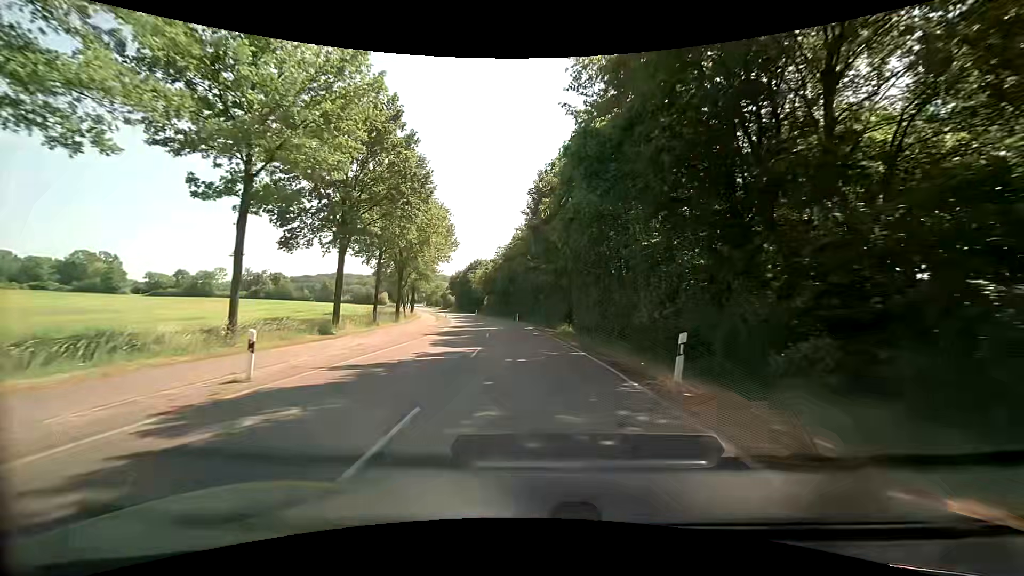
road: secondary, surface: asphalt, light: Day
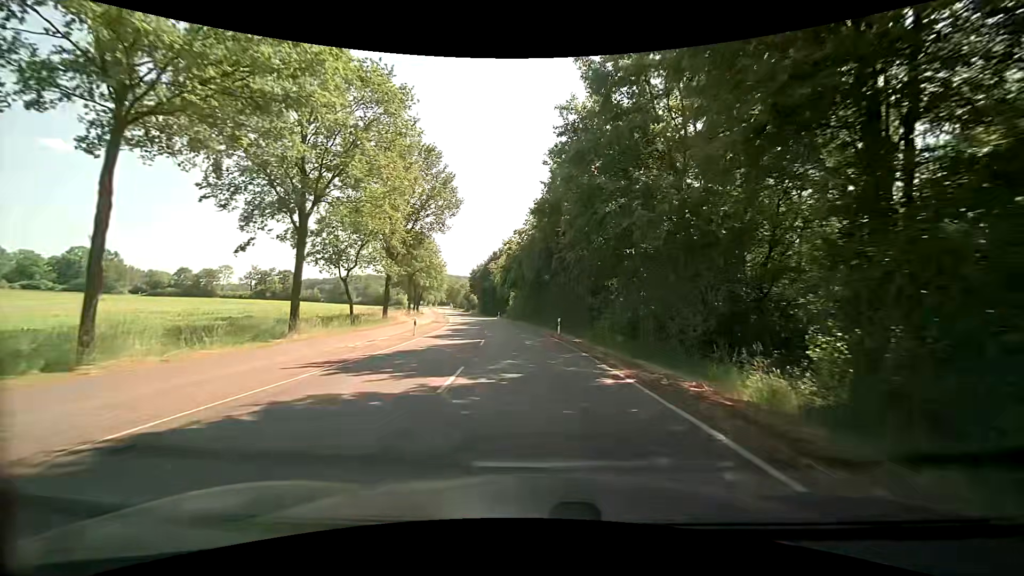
(-1.3, +31.0) m; -4°
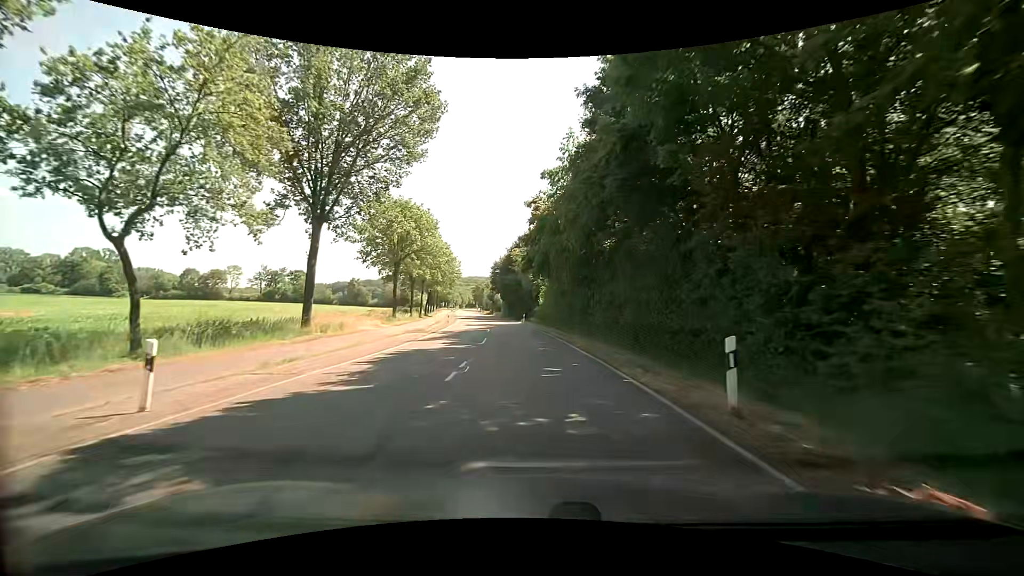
(-0.7, +22.8) m; -4°
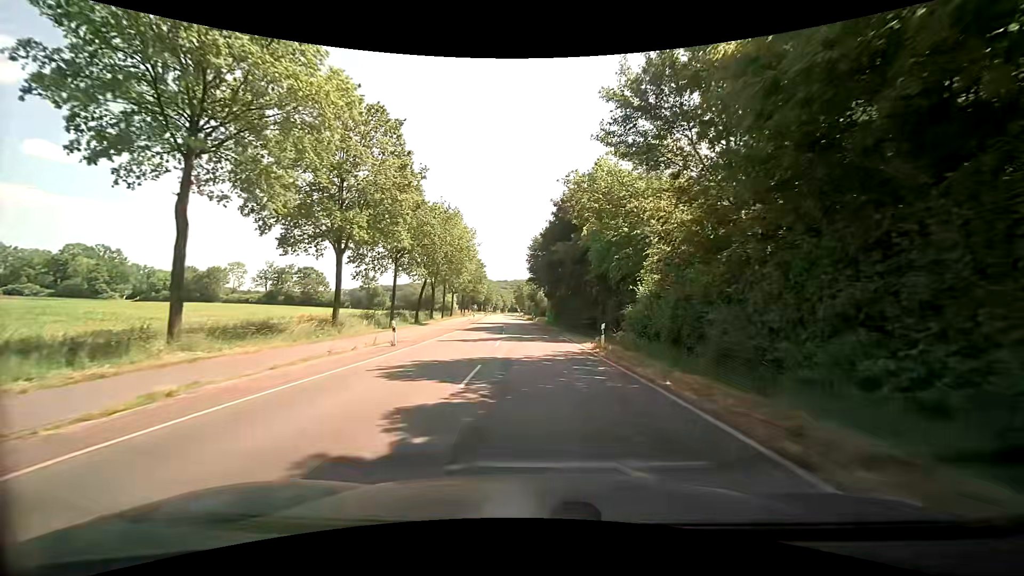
(-1.7, +37.1) m; -5°
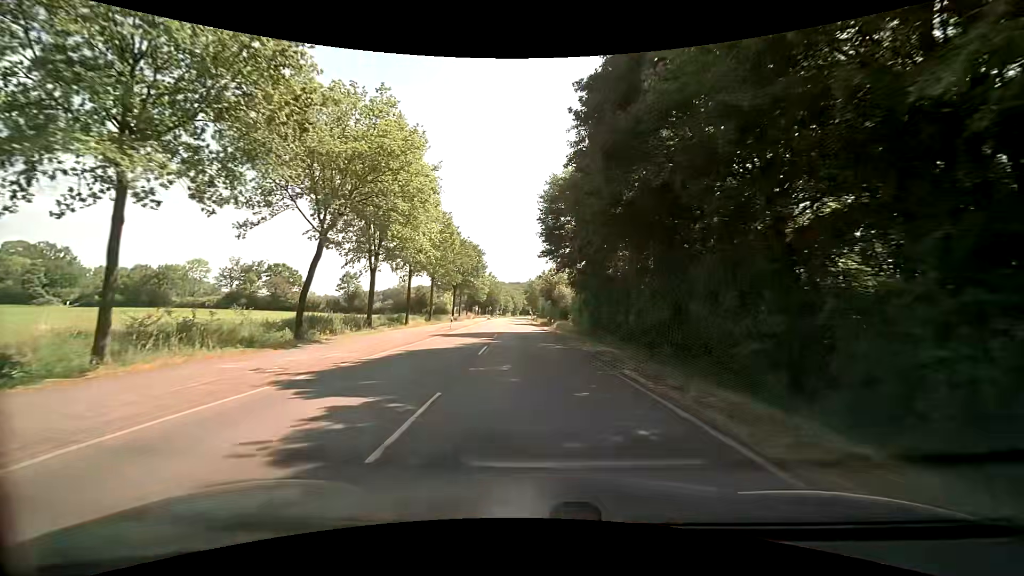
(-0.6, +28.9) m; -2°
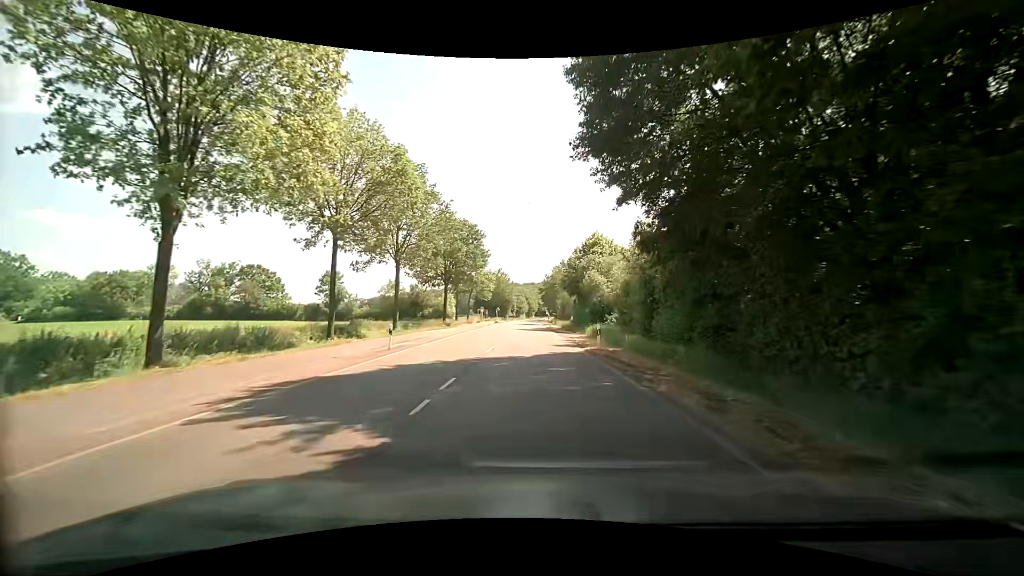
(-0.5, +22.1) m; -2°
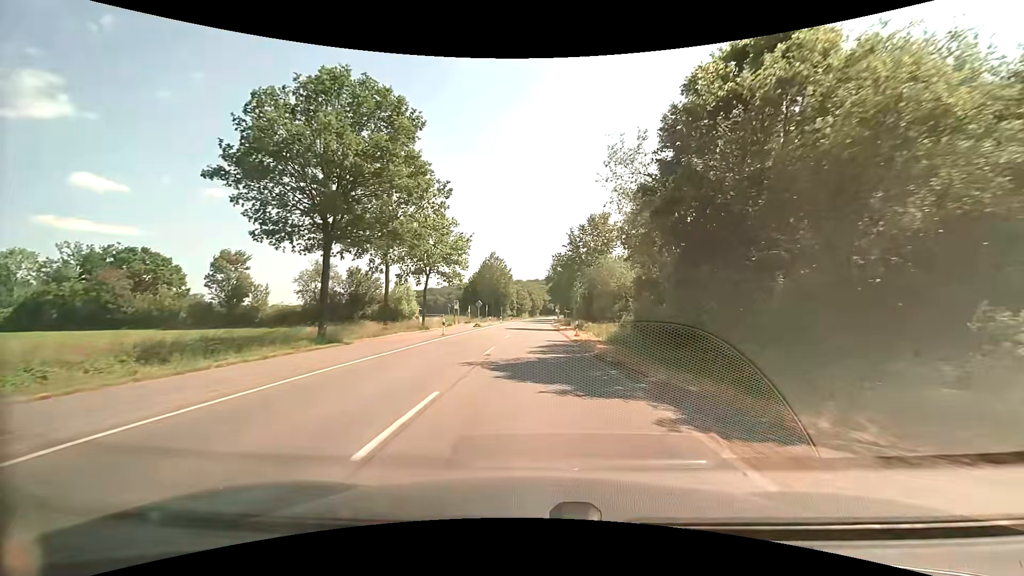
(-0.3, +38.5) m; -1°
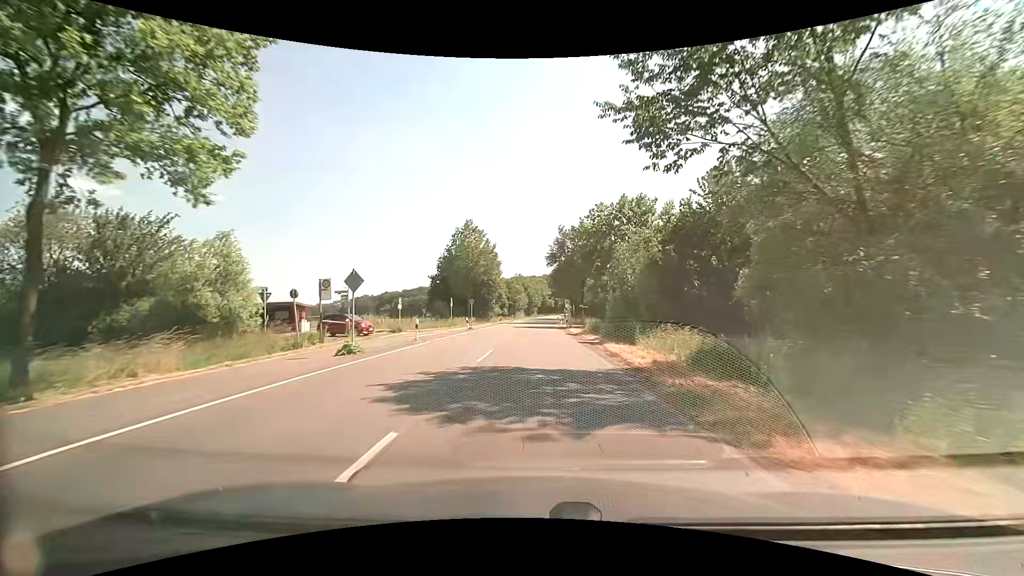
(0.0, +39.4) m; 0°
(0, +10) (0, +20) (0, +30) (0, +40) (0, +50) (+1, +60) (+1, +70) (+1, +80) (+2, +90) (+2, +100) m
